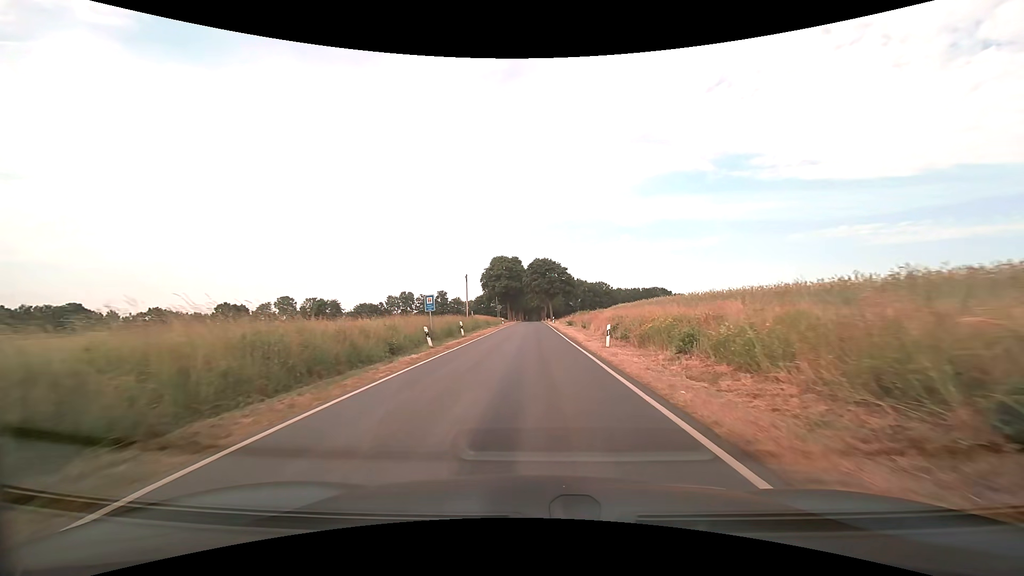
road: tertiary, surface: asphalt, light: Day
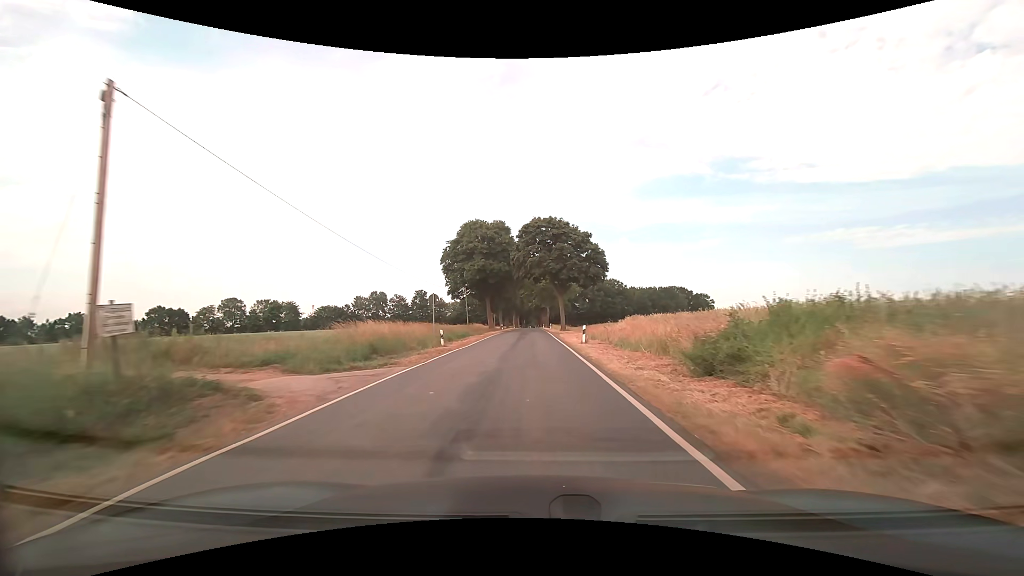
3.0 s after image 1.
(+0.1, +46.1) m; 0°
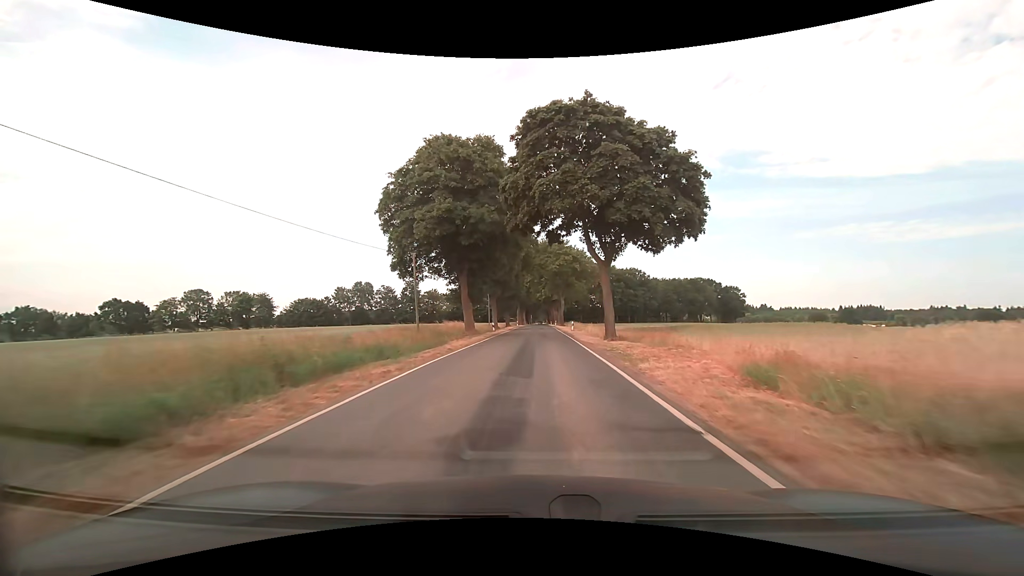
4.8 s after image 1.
(-0.3, +30.0) m; -1°
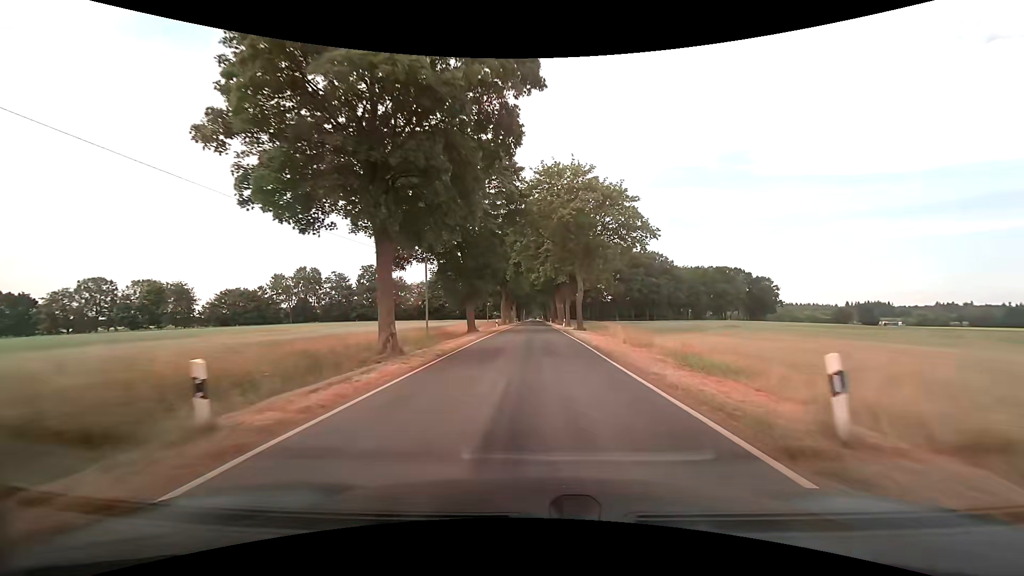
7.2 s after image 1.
(+0.2, +41.9) m; 0°
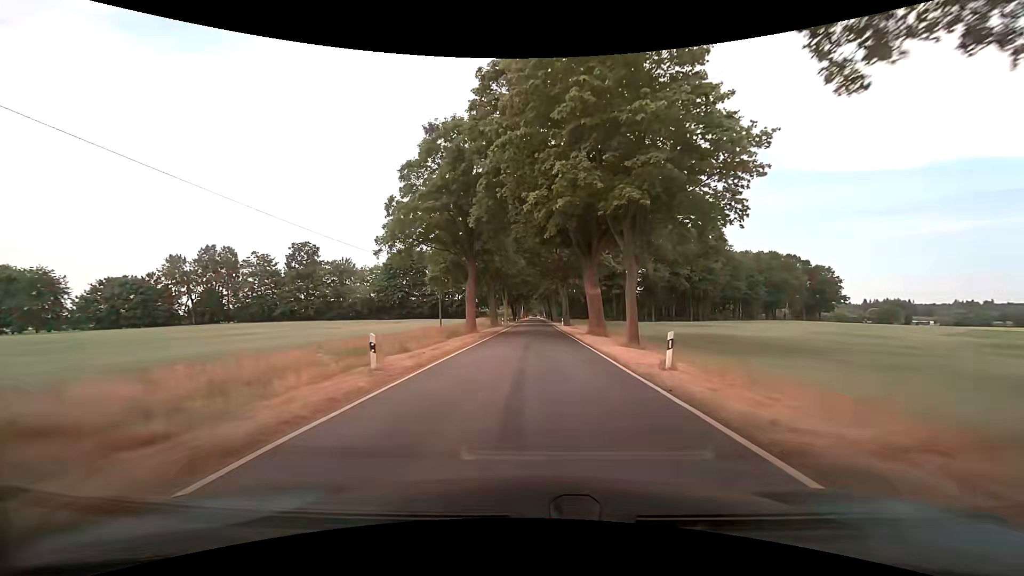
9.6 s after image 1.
(+0.3, +42.8) m; 0°
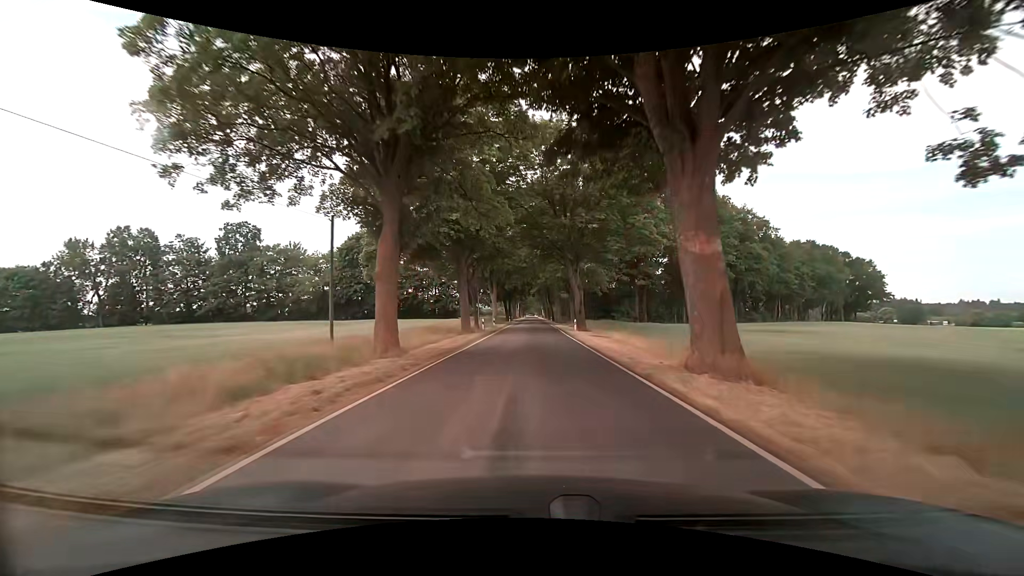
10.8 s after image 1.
(+0.1, +22.0) m; +1°
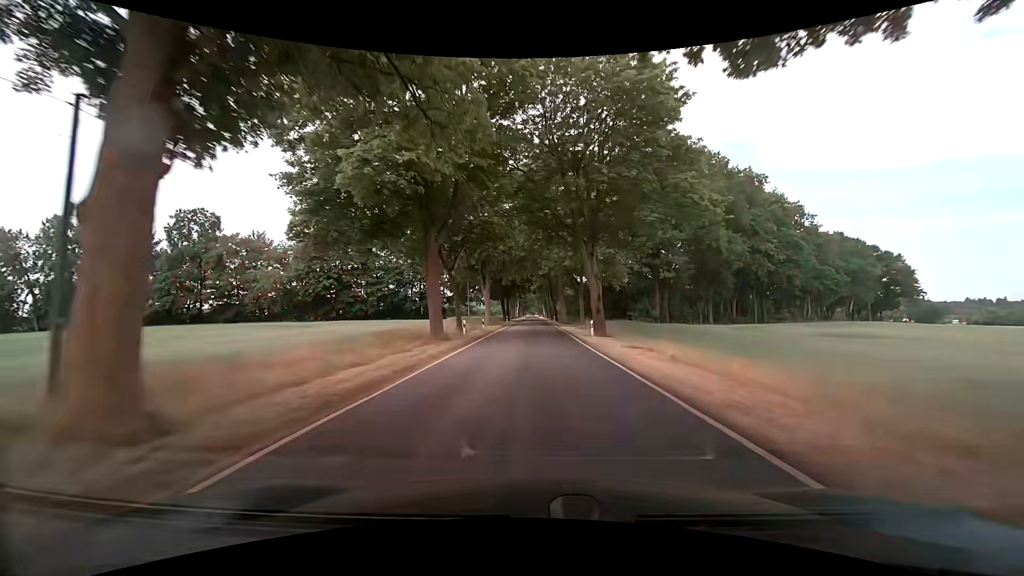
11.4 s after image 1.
(0.0, +11.3) m; 0°
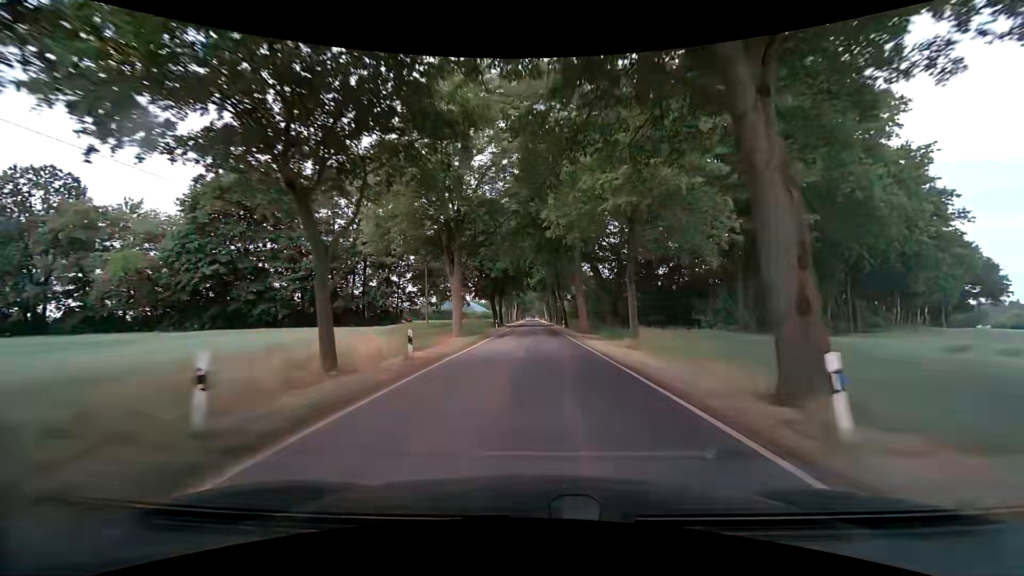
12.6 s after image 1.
(0.0, +23.4) m; 0°
(0, +10) (0, +20) (0, +30) (0, +40) (0, +50) (0, +60) (0, +70) (-1, +80) (-1, +90) (-1, +100) m
